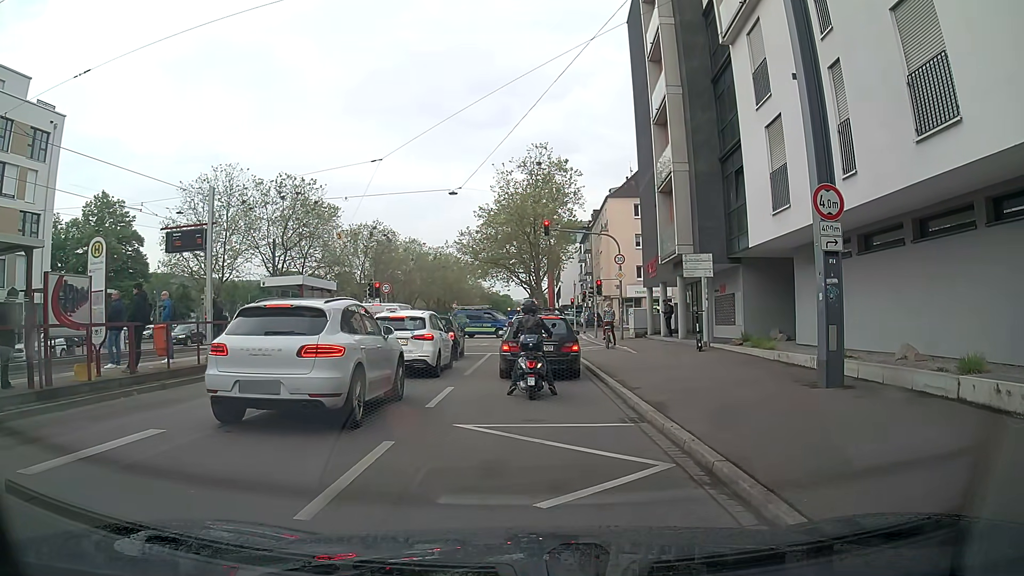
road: primary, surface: asphalt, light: Day
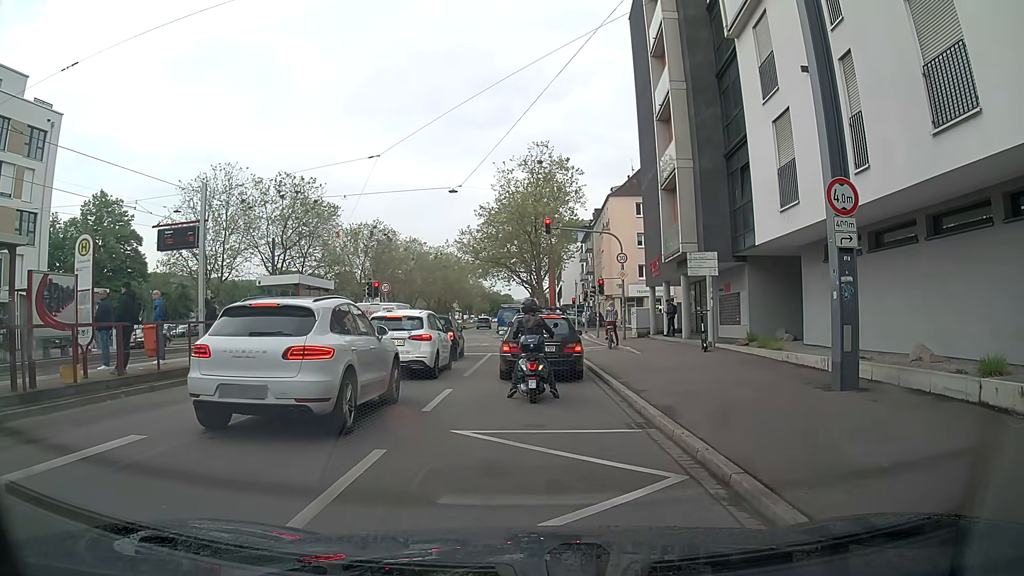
(0.0, +0.5) m; 0°
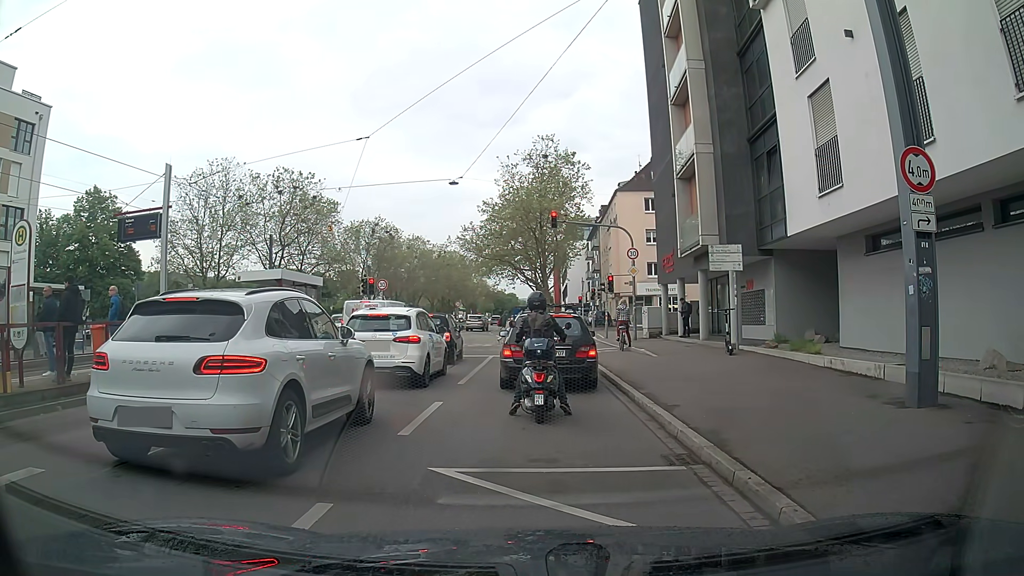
(0.0, +2.1) m; 0°
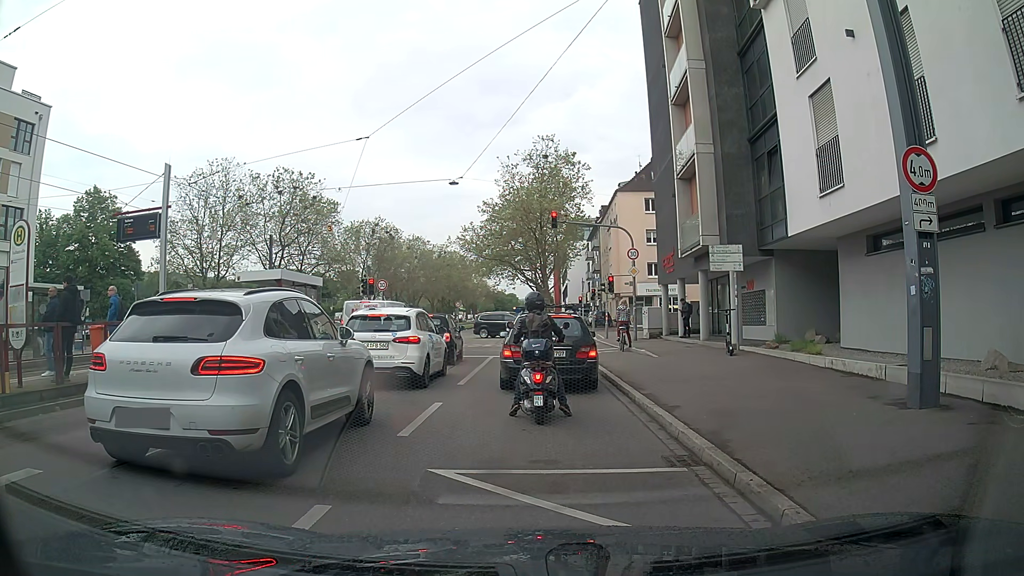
(0.0, +0.1) m; 0°
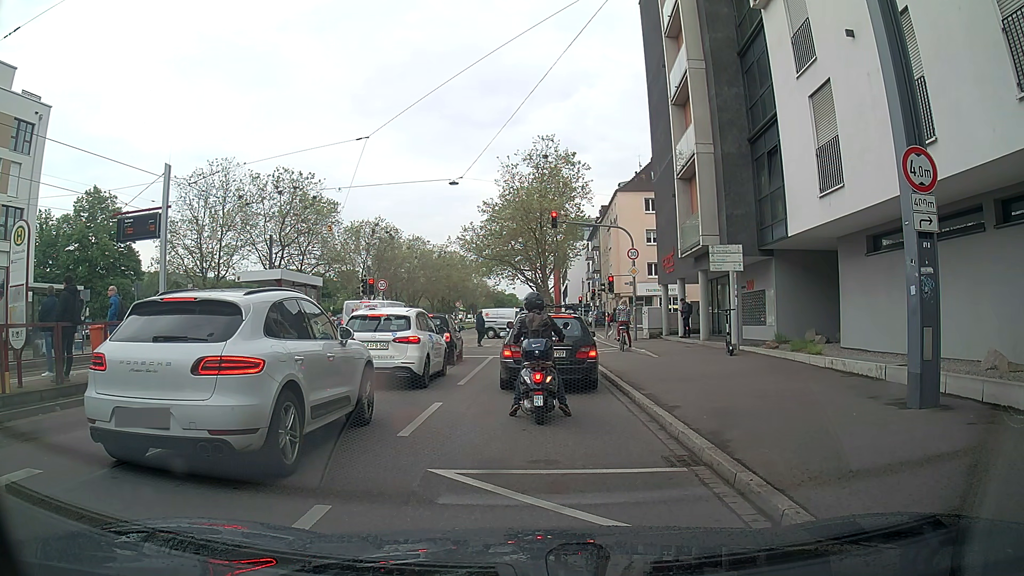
(0.0, 0.0) m; 0°
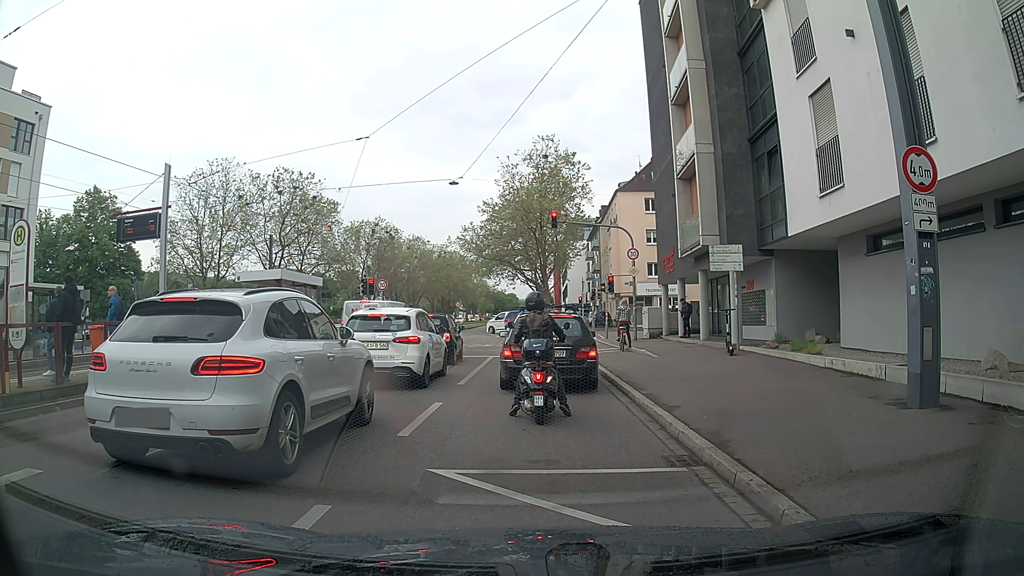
(0.0, 0.0) m; 0°
